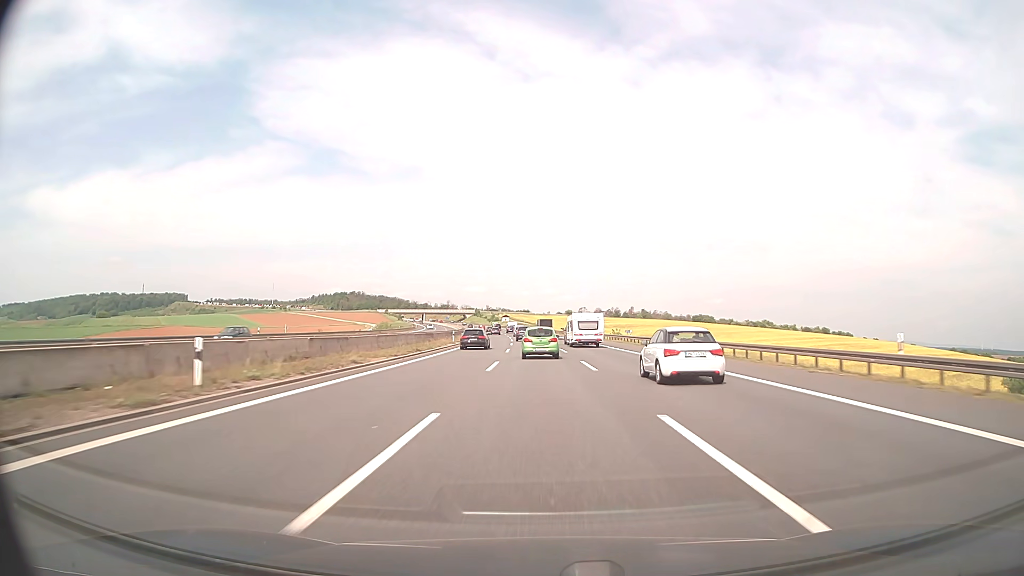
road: motorway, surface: asphalt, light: Day
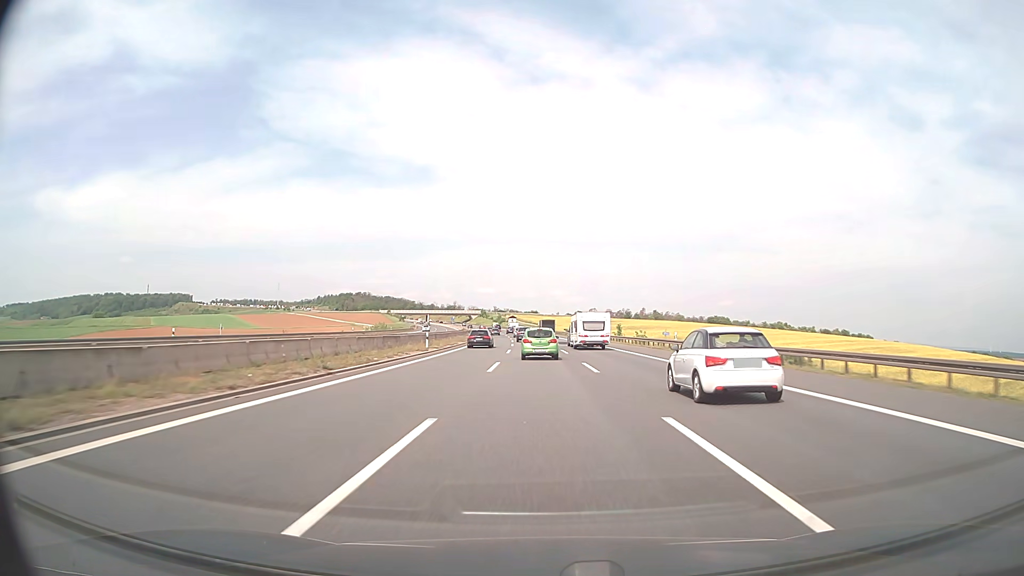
(-0.1, +18.1) m; -1°
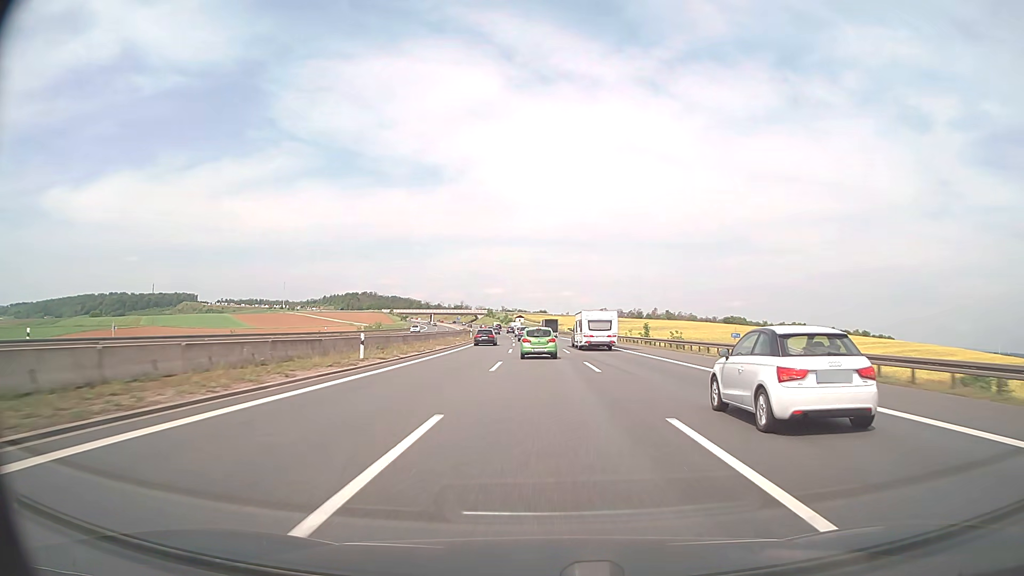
(-0.1, +17.8) m; -1°
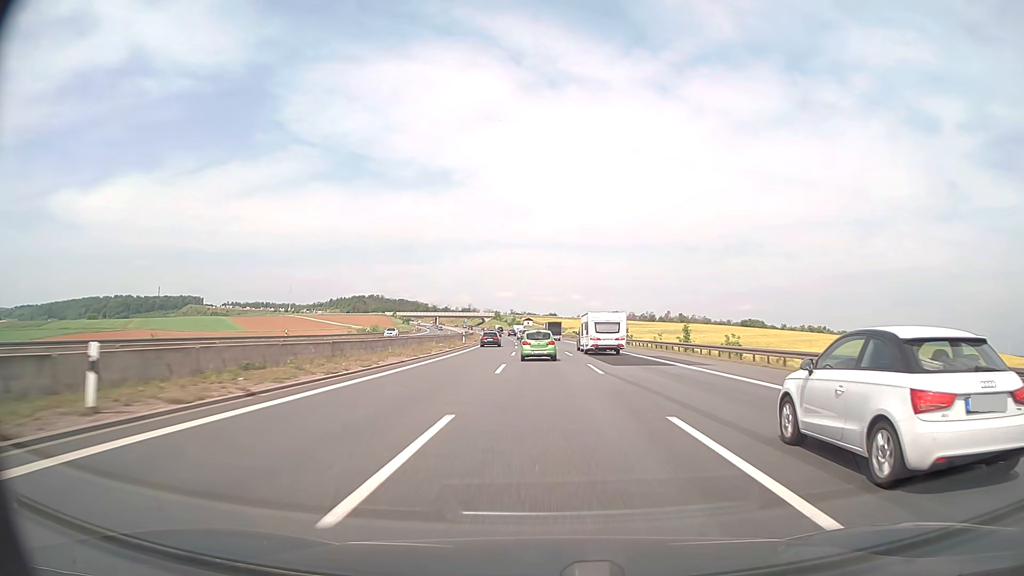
(-0.1, +17.5) m; -1°
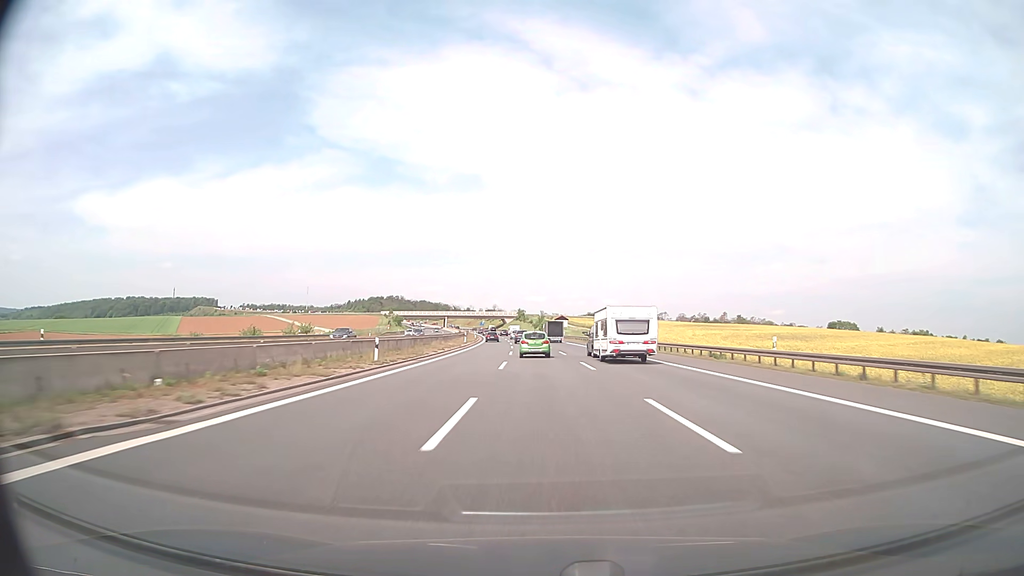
(-2.0, +86.6) m; -3°
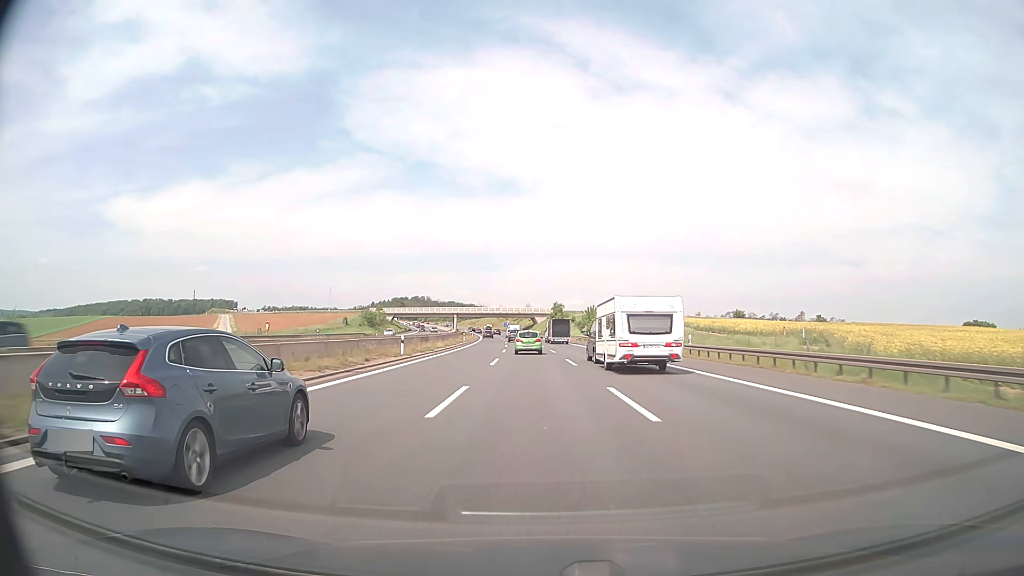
(-2.4, +87.0) m; -3°
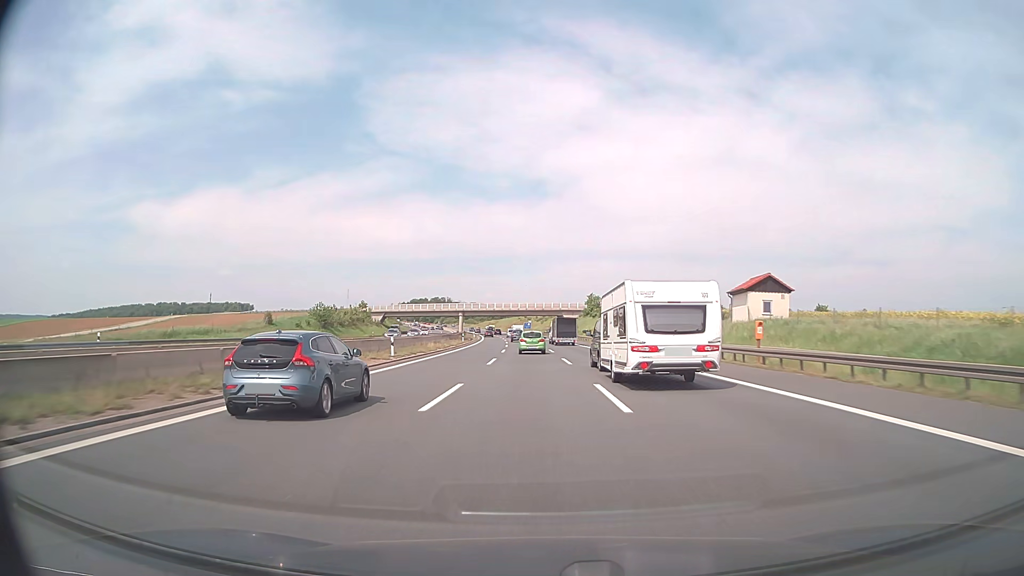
(-0.9, +52.9) m; -2°
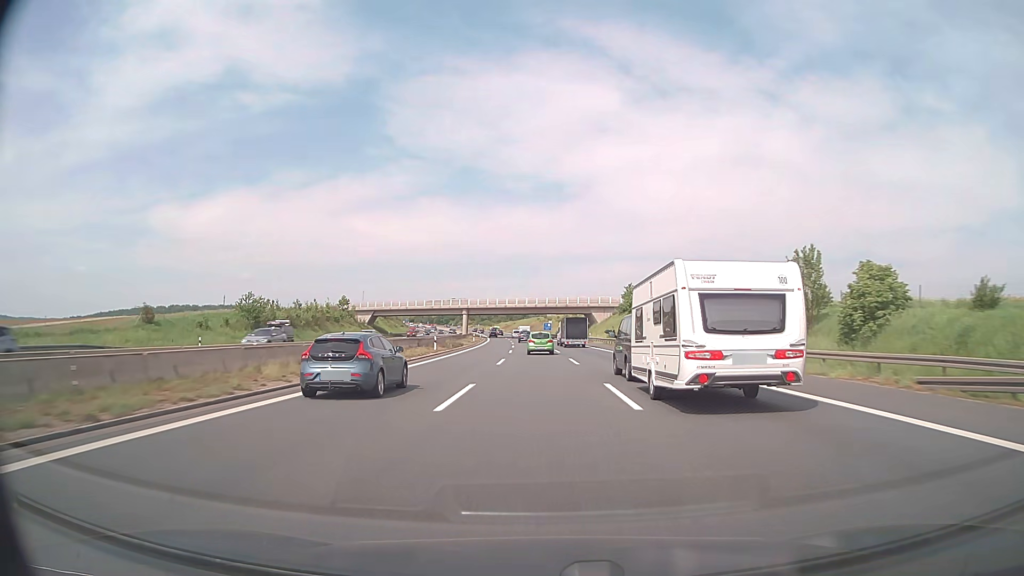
(-0.7, +35.3) m; -2°
(0, +10) (0, +20) (0, +30) (0, +40) (-1, +50) (-1, +60) (-1, +70) (-2, +80) (-2, +90) (-3, +100) m
